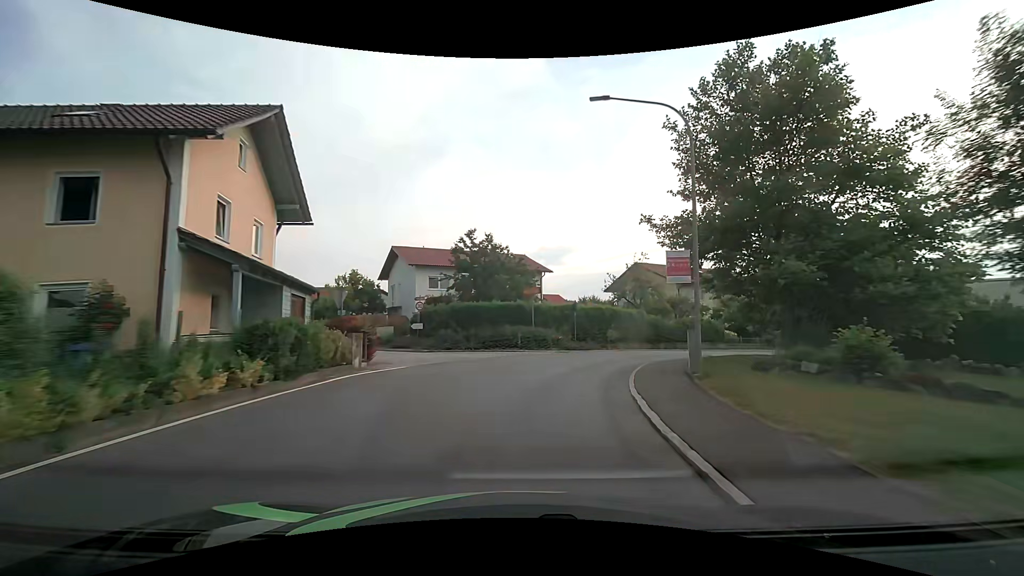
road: secondary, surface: asphalt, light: Day
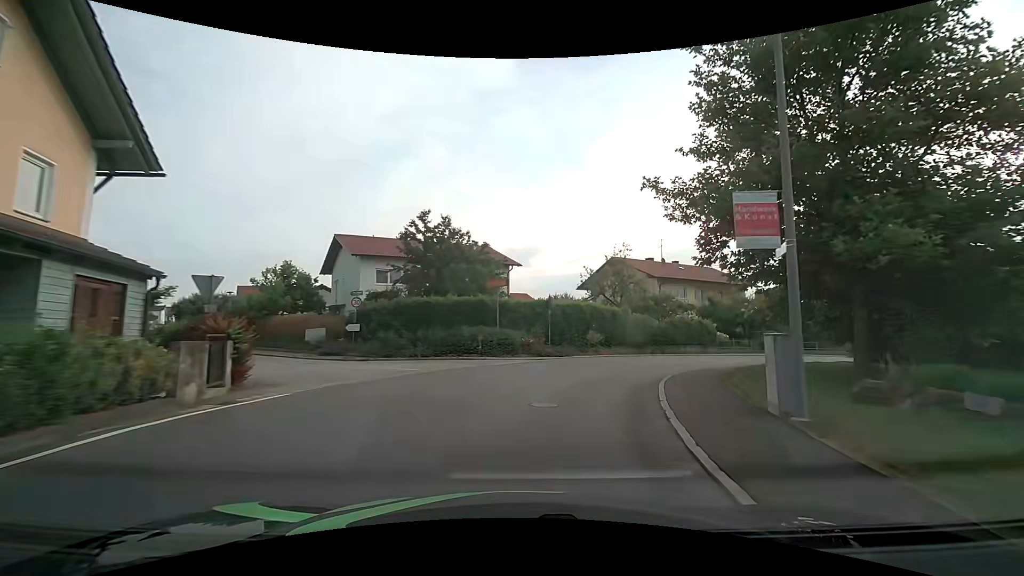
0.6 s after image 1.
(+0.2, +6.2) m; +4°
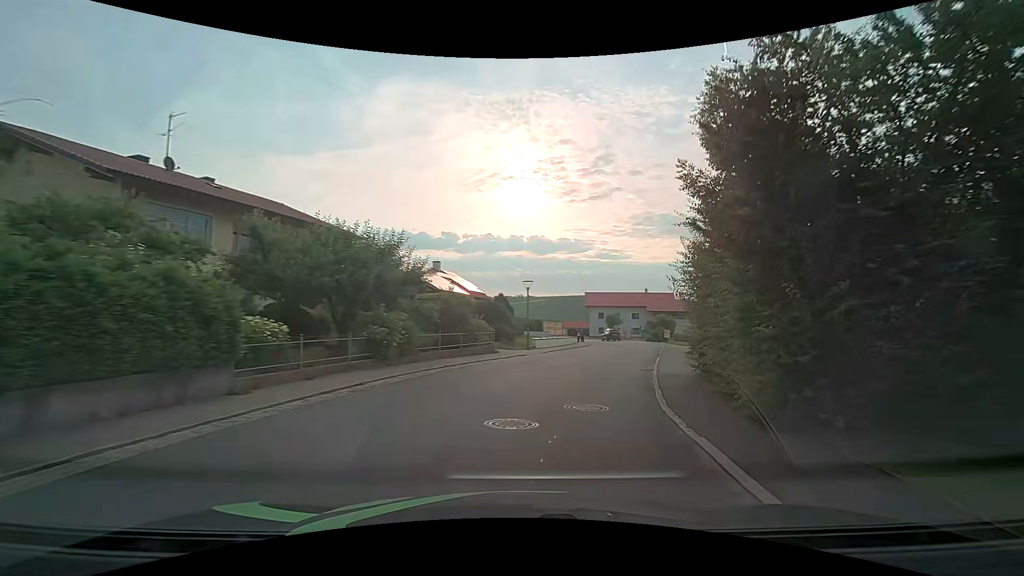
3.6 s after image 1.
(+10.0, +26.5) m; +45°
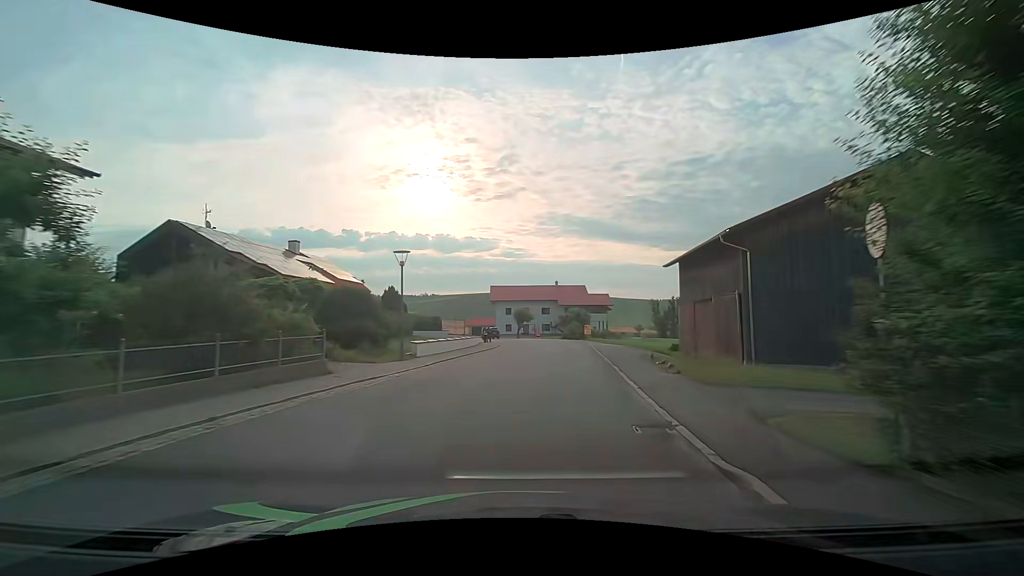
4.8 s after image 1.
(+1.3, +12.0) m; +12°
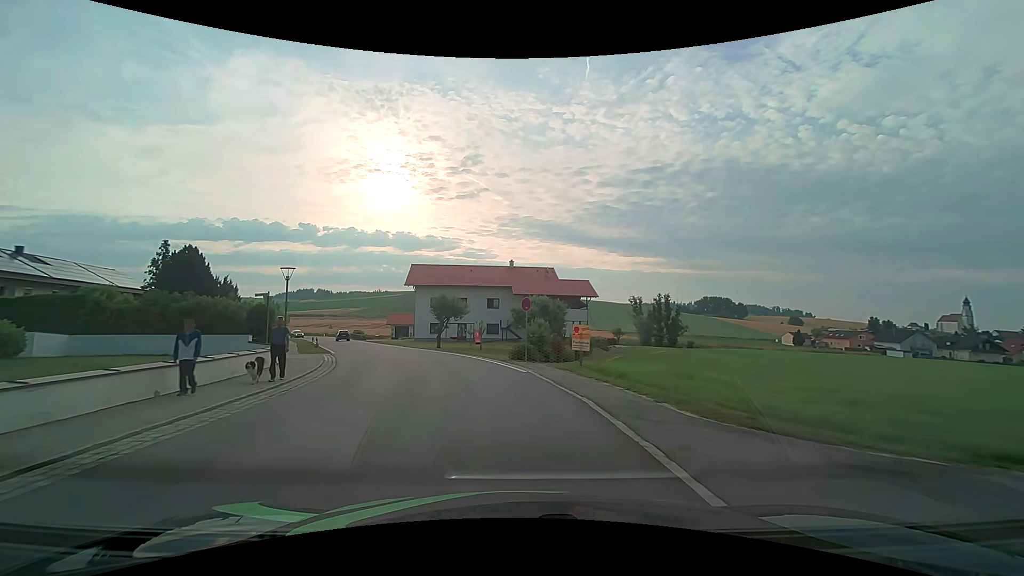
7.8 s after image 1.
(+3.0, +33.0) m; +5°
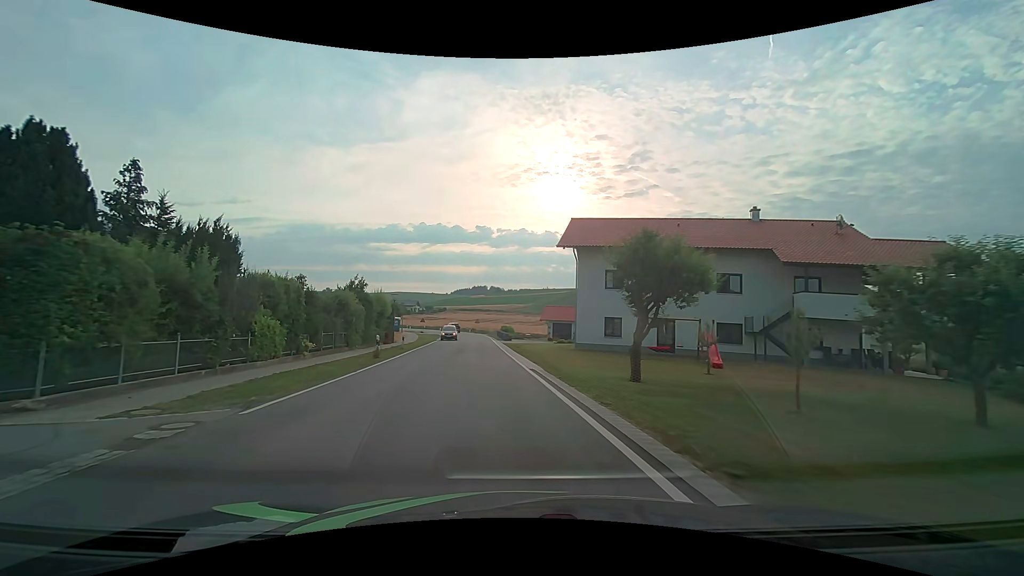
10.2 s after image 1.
(-4.6, +27.0) m; -19°
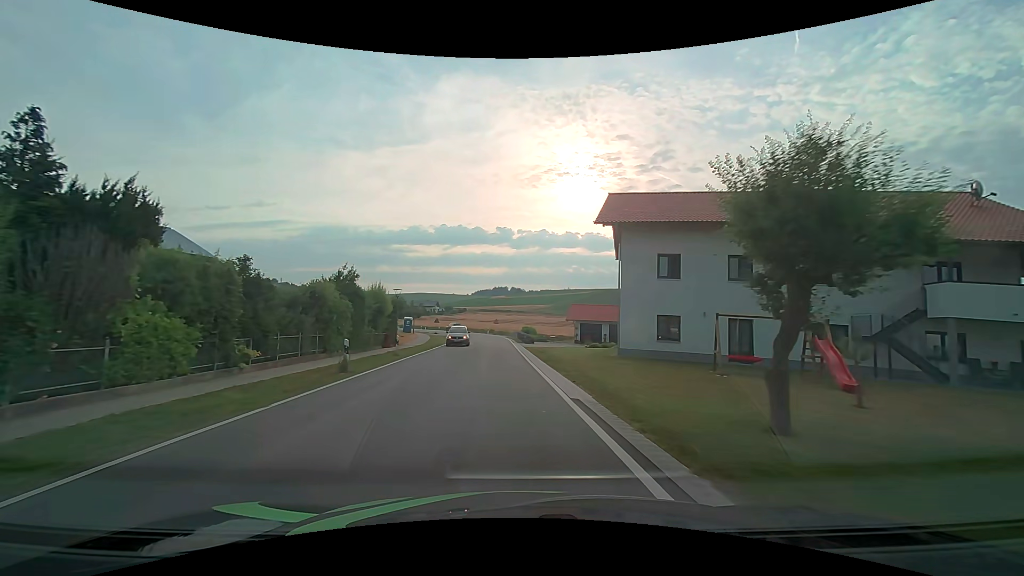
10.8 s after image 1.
(-0.2, +7.3) m; -3°
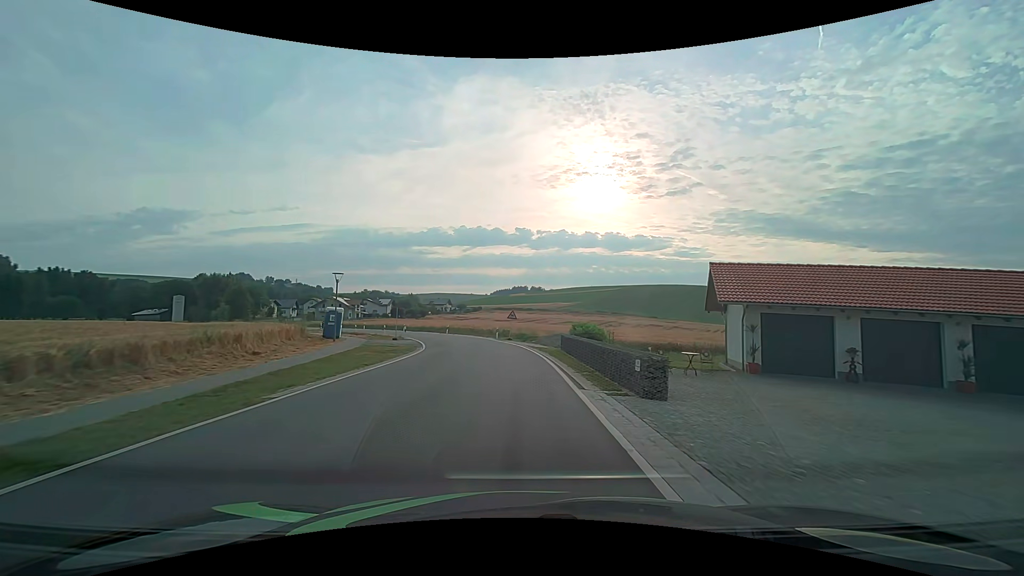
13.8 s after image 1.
(-1.4, +38.1) m; -3°
(0, +10) (0, +20) (-1, +30) (-3, +40) (-7, +49) (-11, +58) (-16, +67) (-22, +75) (-28, +83) (-34, +91) m
